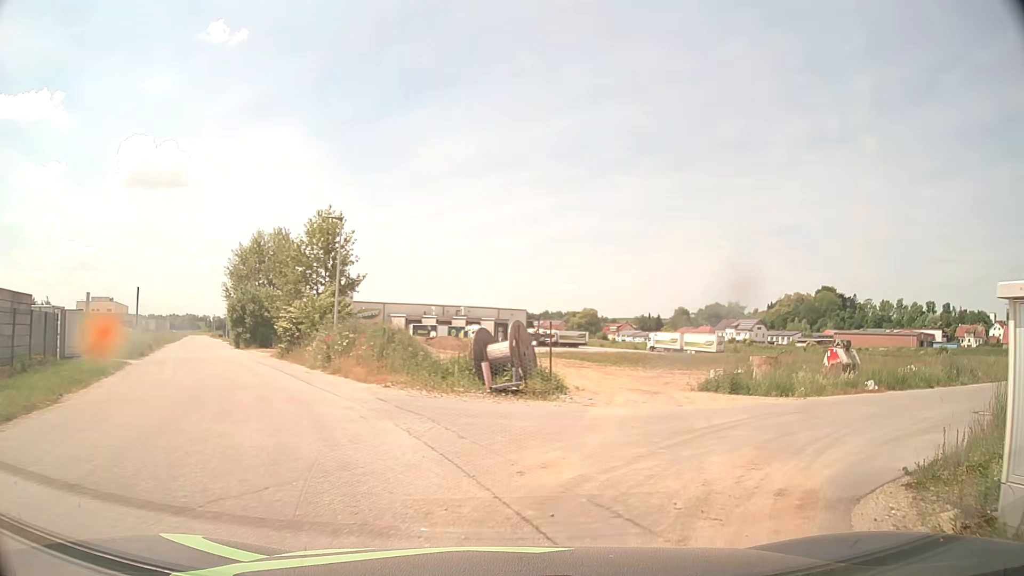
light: Day
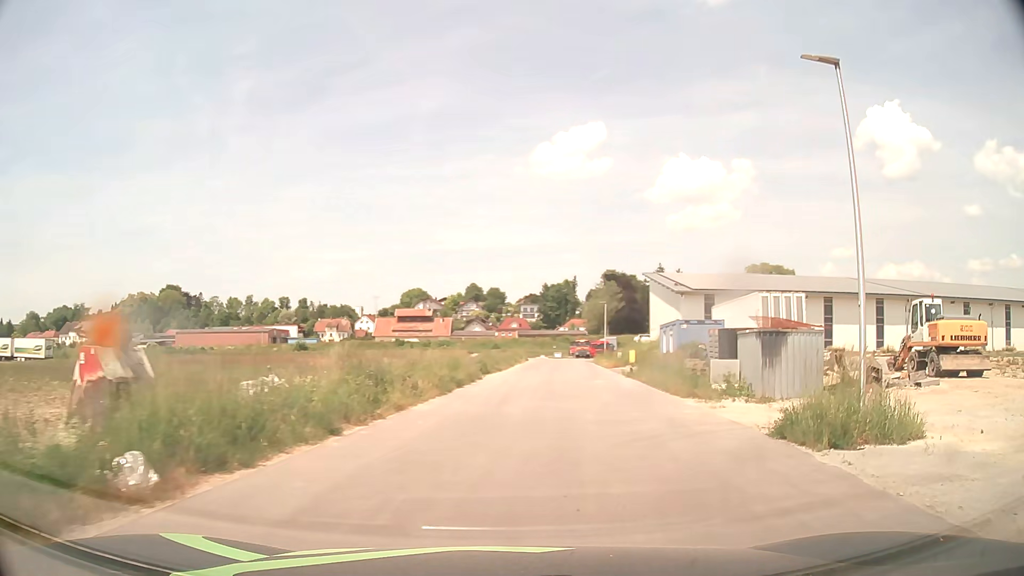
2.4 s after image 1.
(+7.8, +14.2) m; +56°
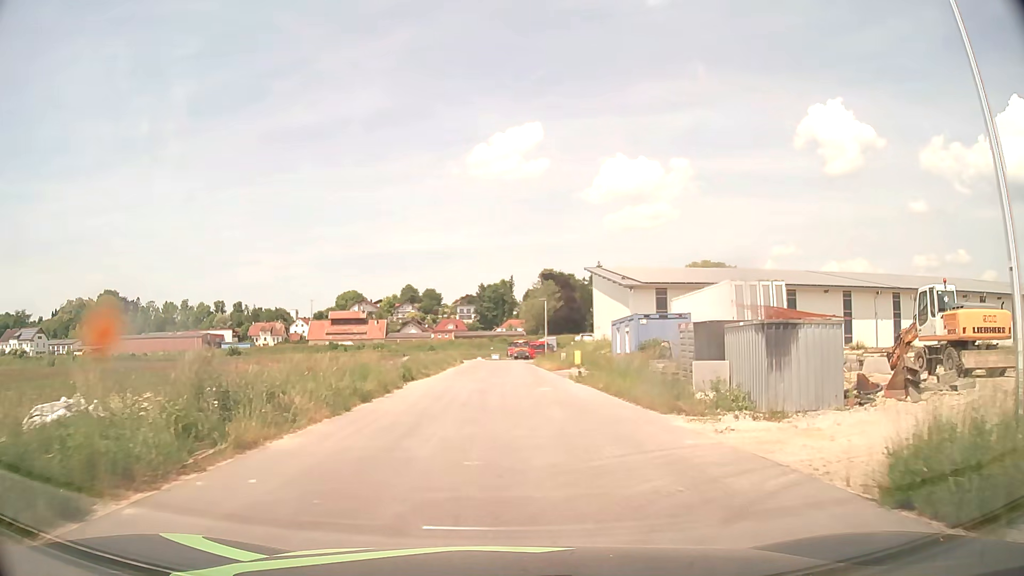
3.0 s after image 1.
(+0.4, +5.3) m; +7°
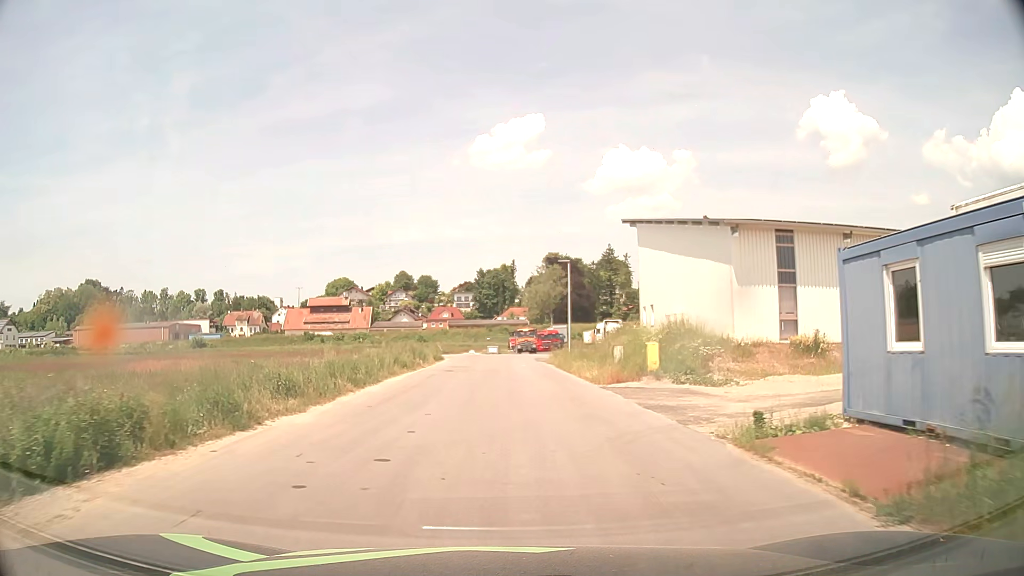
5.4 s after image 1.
(+0.1, +24.0) m; 0°
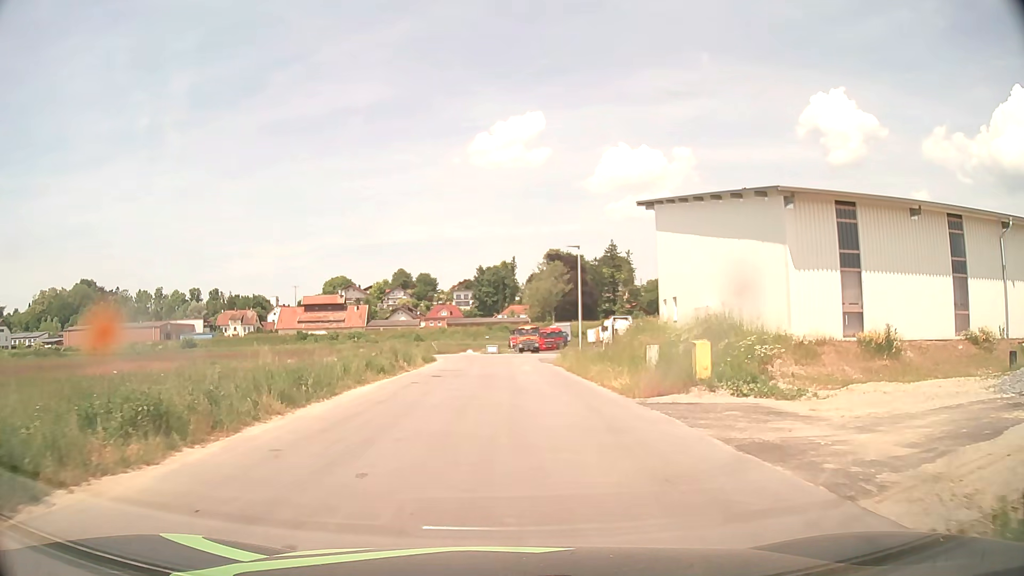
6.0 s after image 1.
(0.0, +5.8) m; 0°
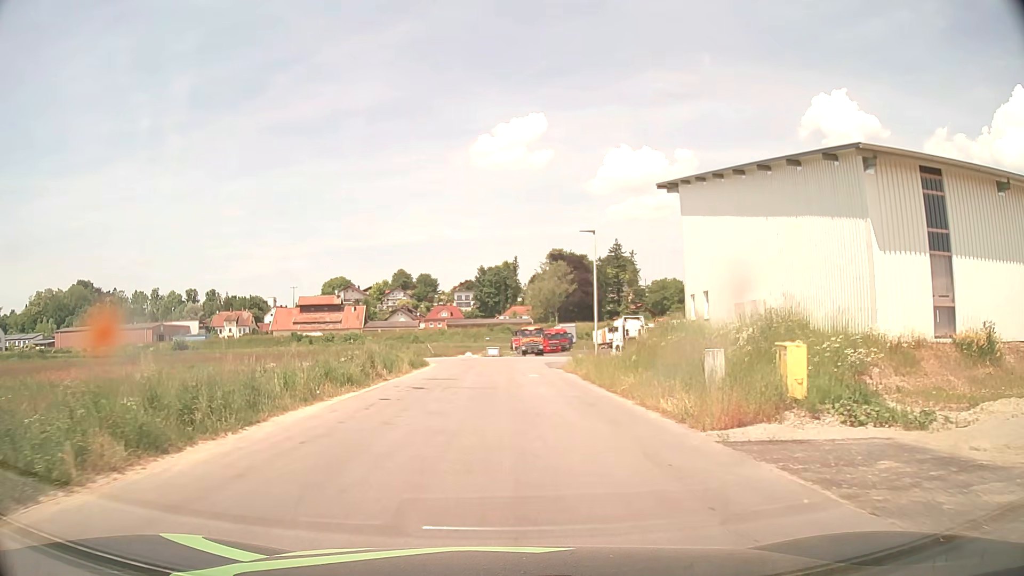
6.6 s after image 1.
(0.0, +5.5) m; 0°
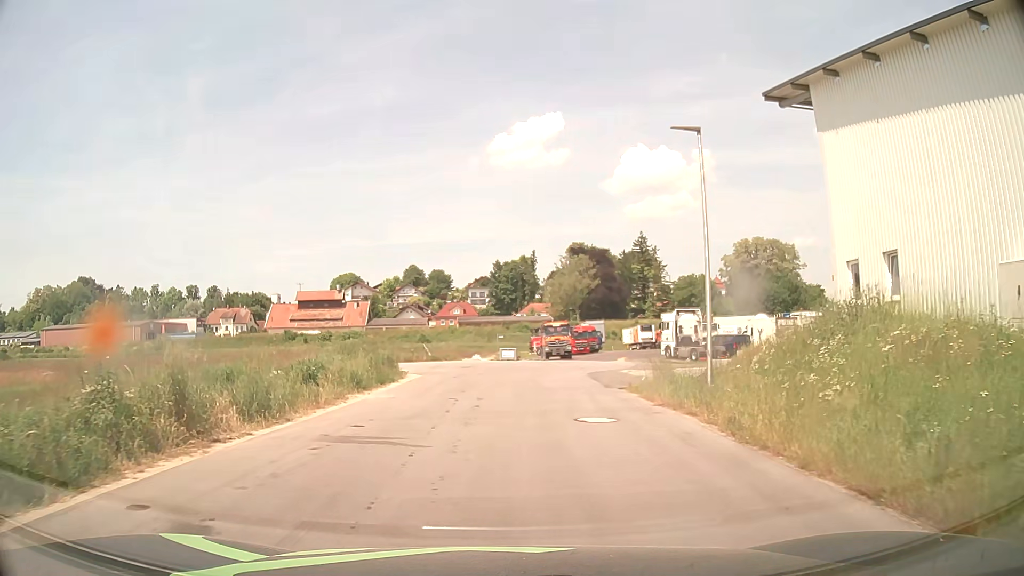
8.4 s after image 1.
(0.0, +15.0) m; -1°
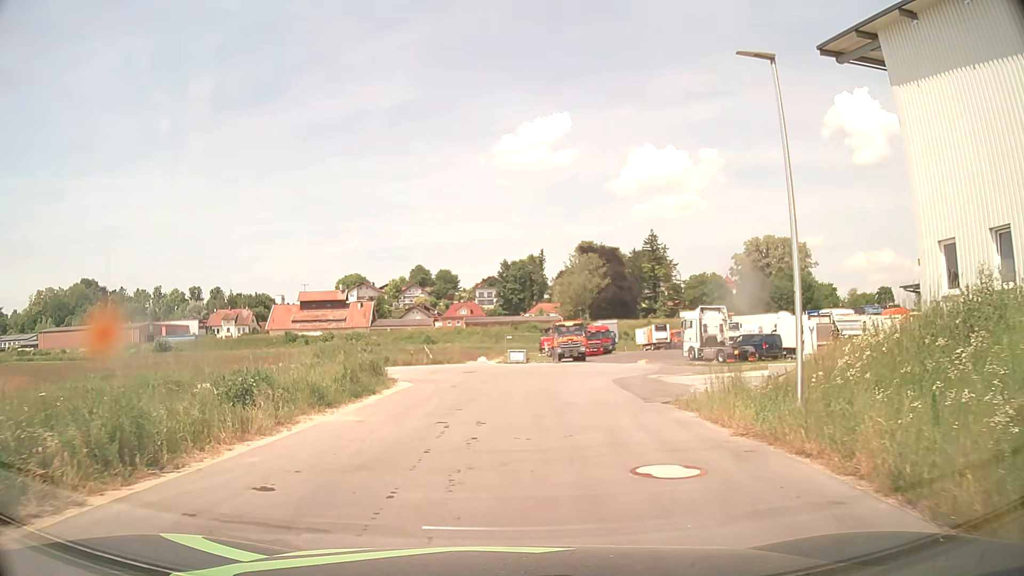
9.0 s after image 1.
(0.0, +4.5) m; 0°
